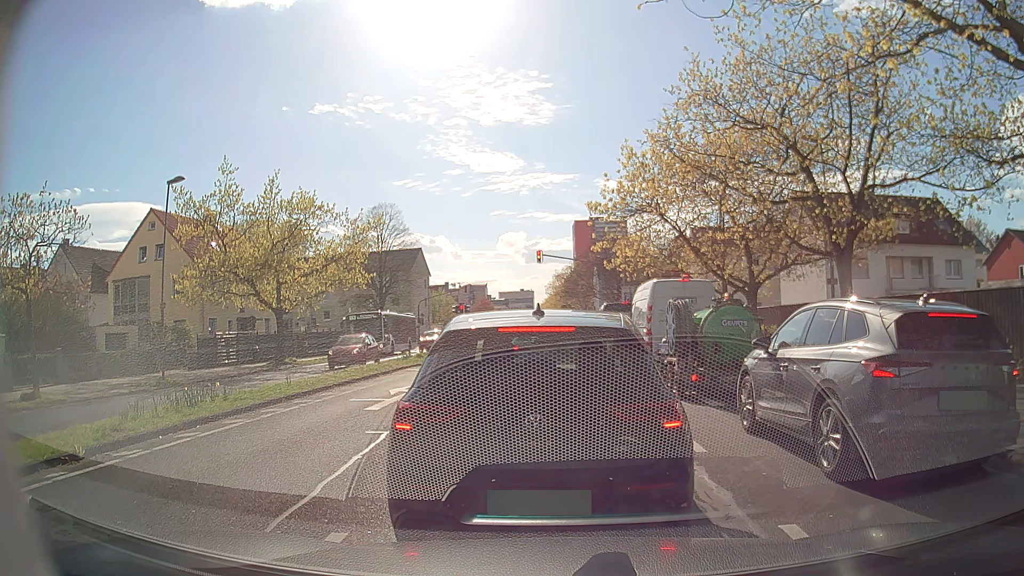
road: secondary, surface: asphalt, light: Day
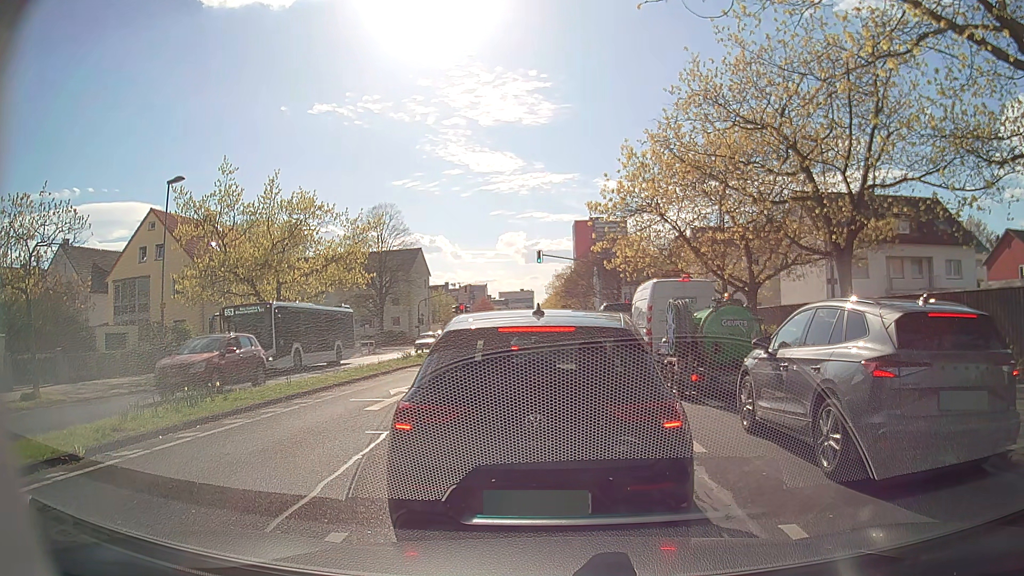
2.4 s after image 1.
(0.0, 0.0) m; 0°
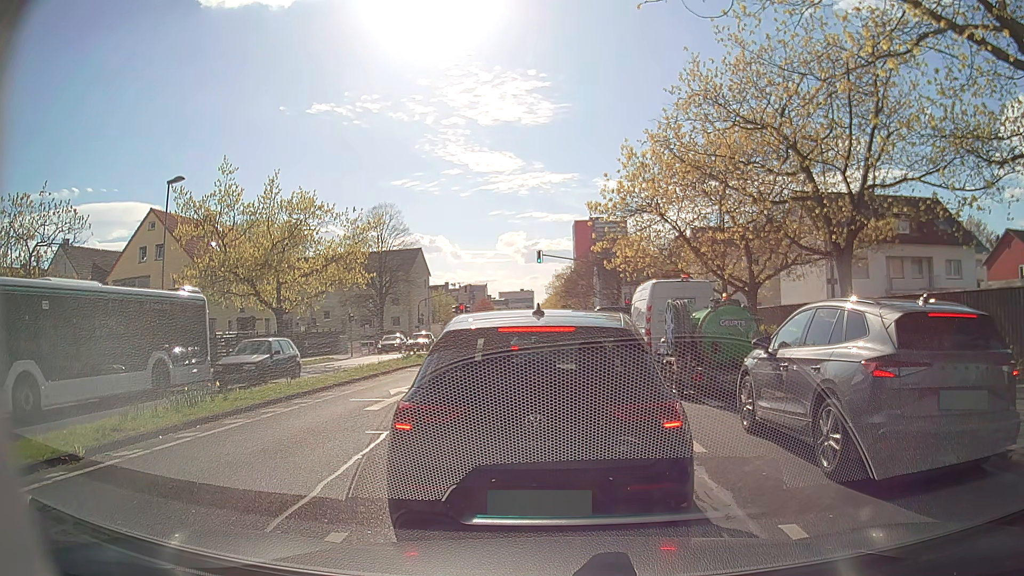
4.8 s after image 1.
(0.0, 0.0) m; 0°
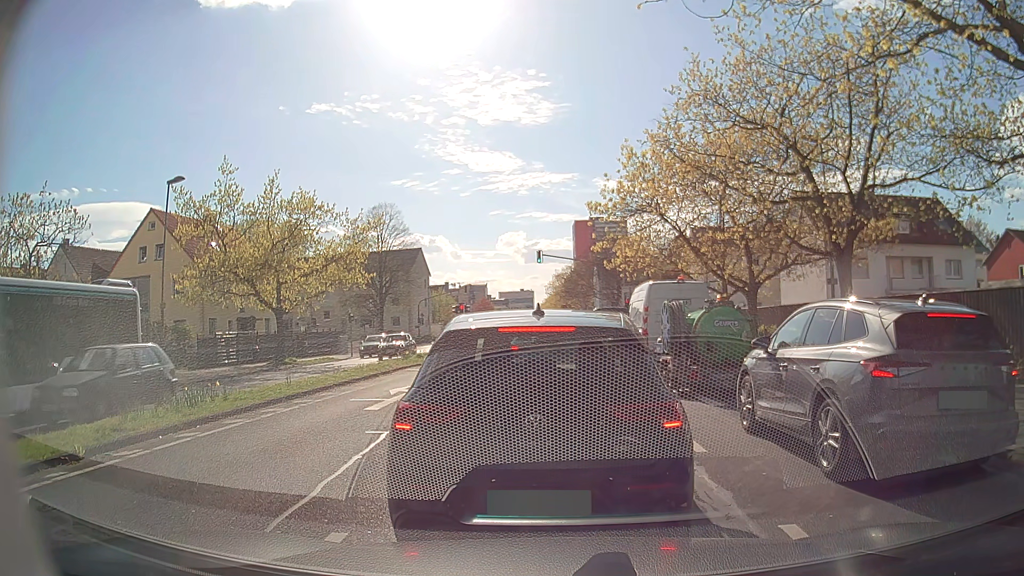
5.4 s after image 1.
(0.0, 0.0) m; 0°
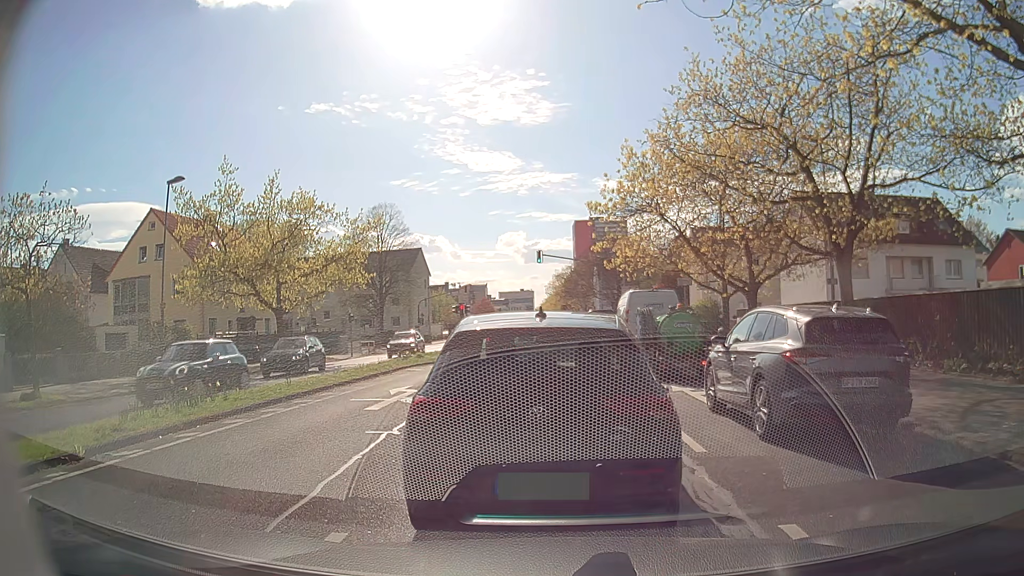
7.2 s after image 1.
(0.0, 0.0) m; 0°
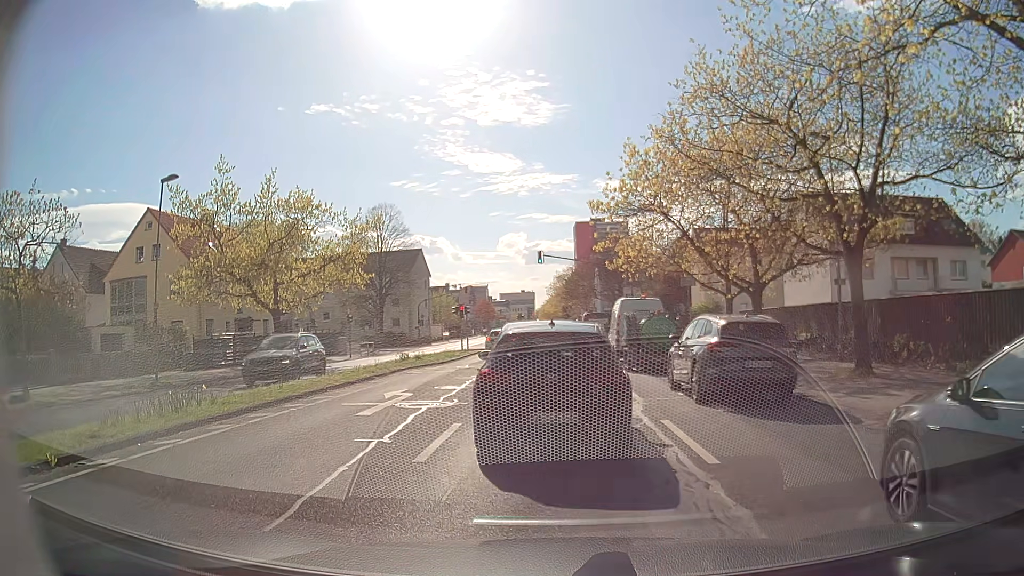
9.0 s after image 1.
(0.0, +0.6) m; 0°
